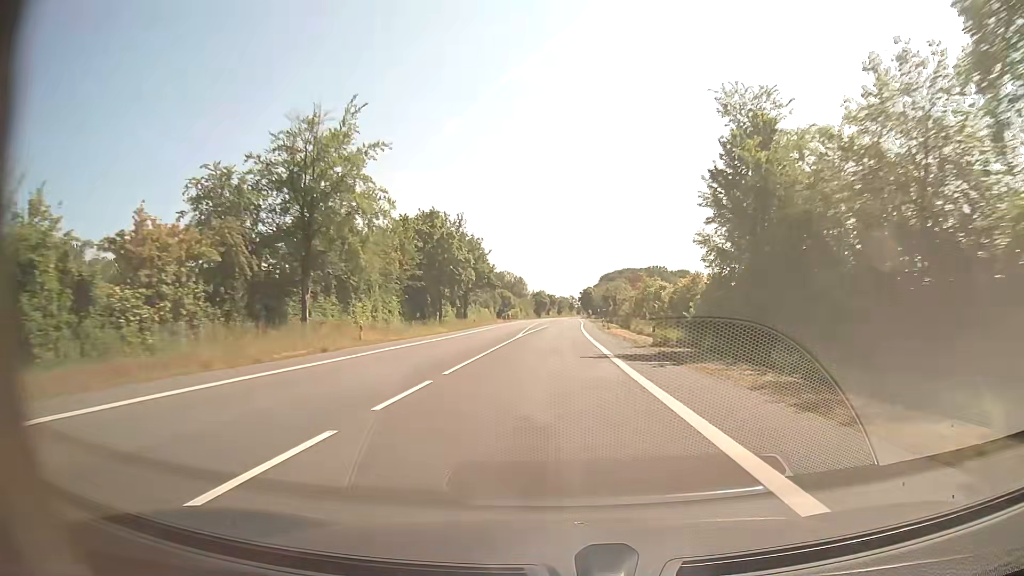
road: secondary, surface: asphalt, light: Day
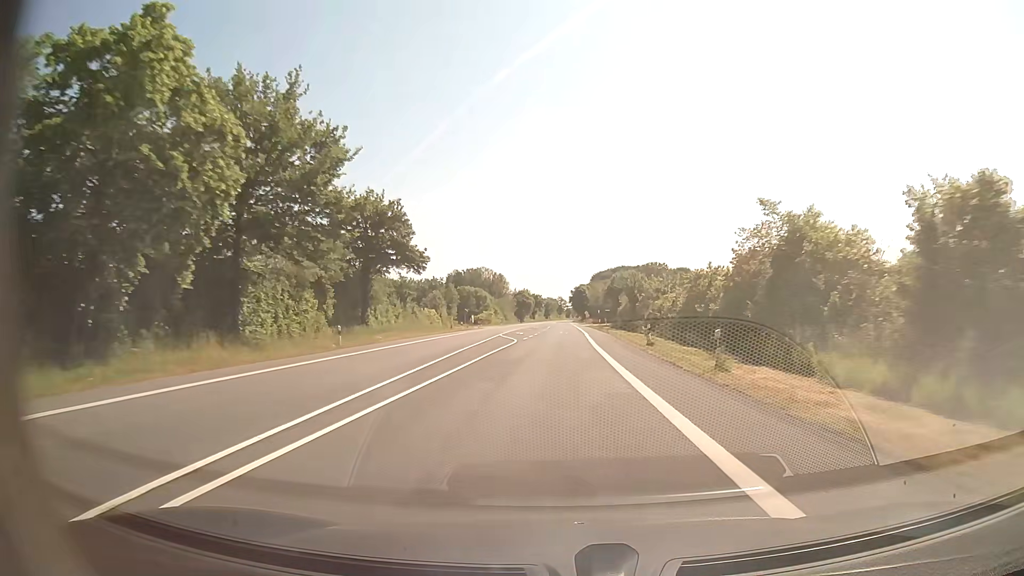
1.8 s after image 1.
(+0.4, +47.5) m; +1°
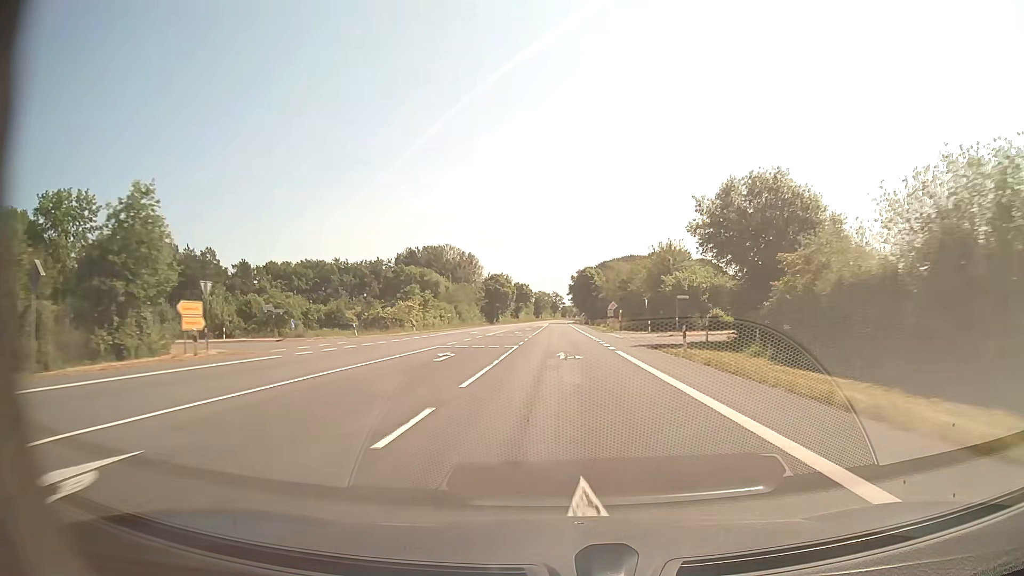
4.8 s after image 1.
(+0.5, +79.1) m; 0°
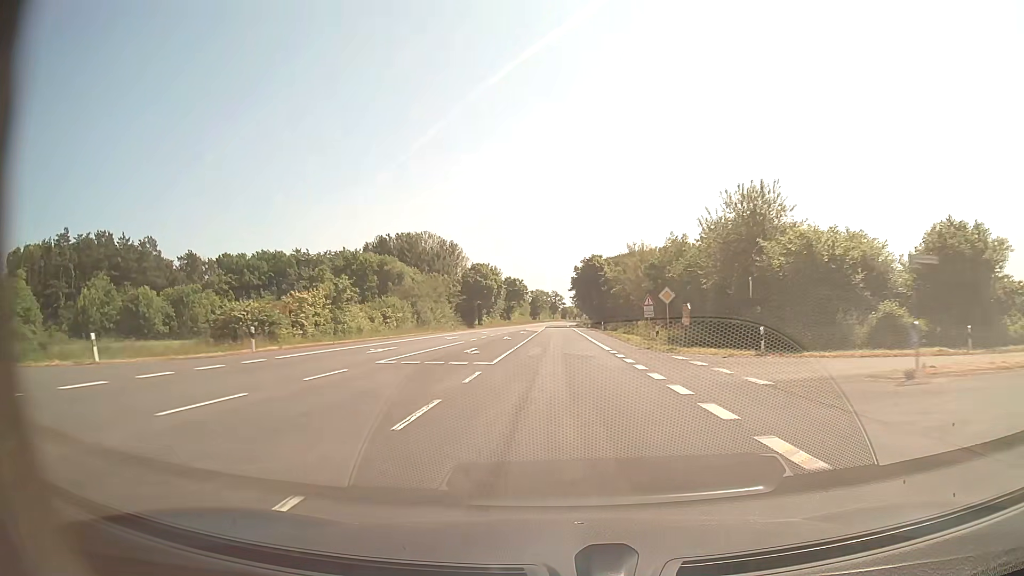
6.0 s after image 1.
(+0.1, +31.7) m; 0°
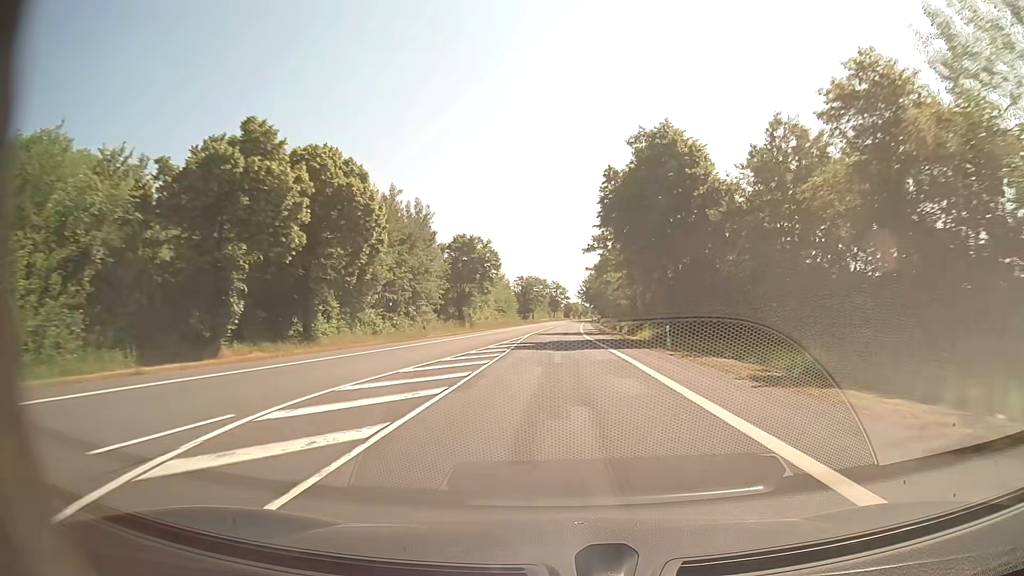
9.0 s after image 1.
(+0.1, +79.2) m; 0°
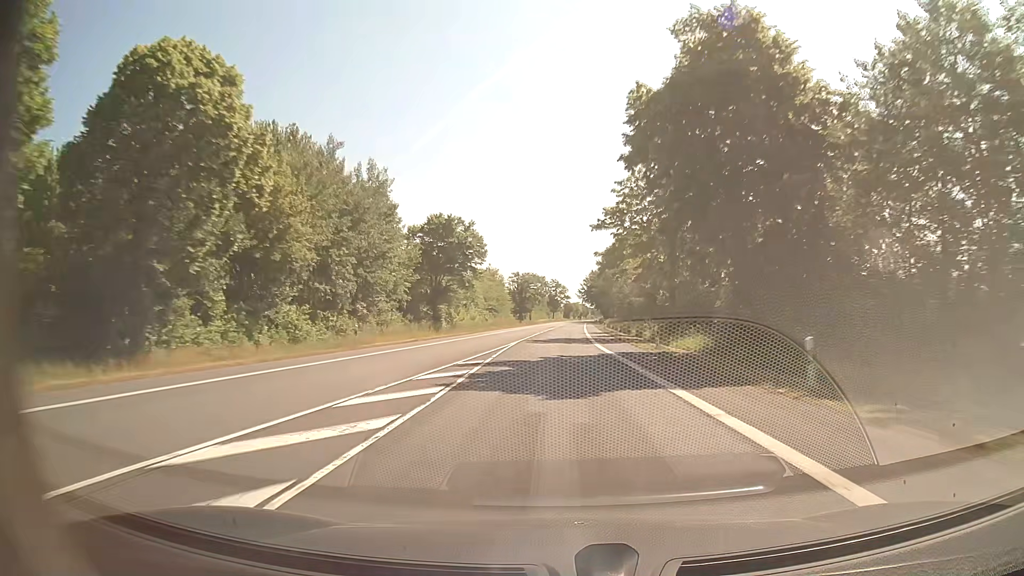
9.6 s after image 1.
(0.0, +15.8) m; 0°
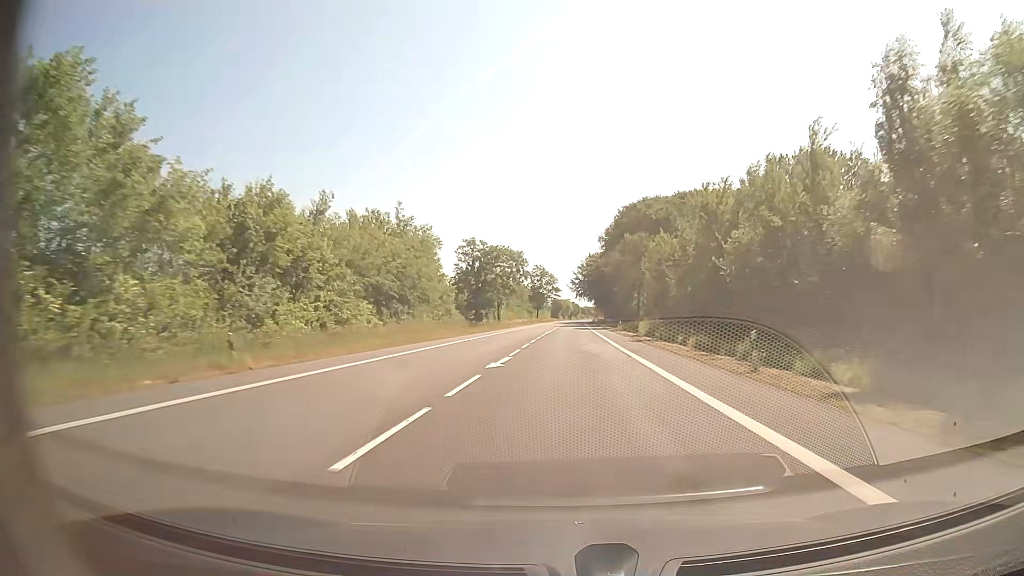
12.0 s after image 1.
(+0.2, +63.4) m; +1°
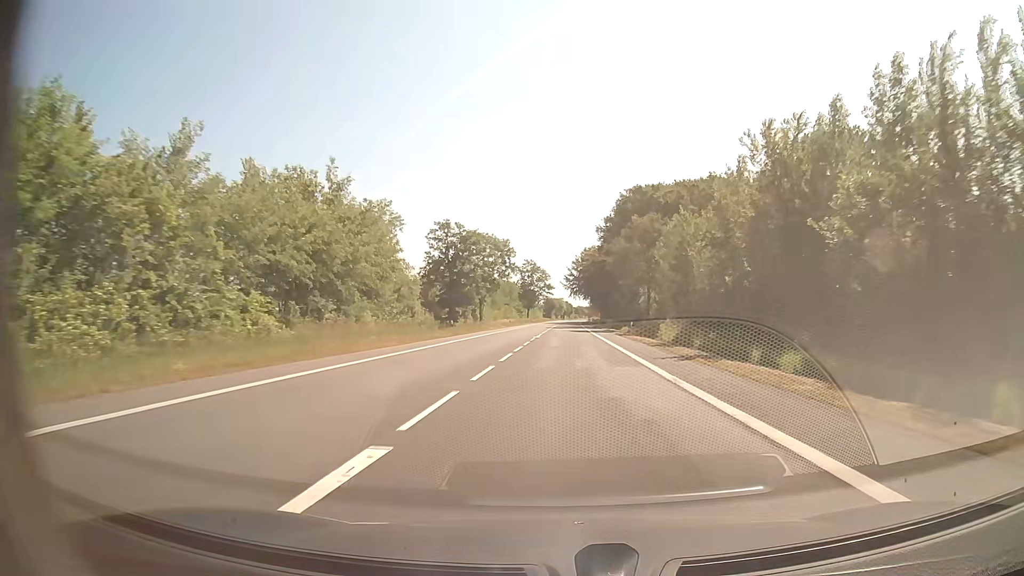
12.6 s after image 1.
(+0.1, +15.8) m; +1°
(0, +10) (0, +20) (0, +30) (0, +40) (+1, +50) (+1, +60) (+1, +70) (+1, +80) (+2, +90) (+2, +100) m
